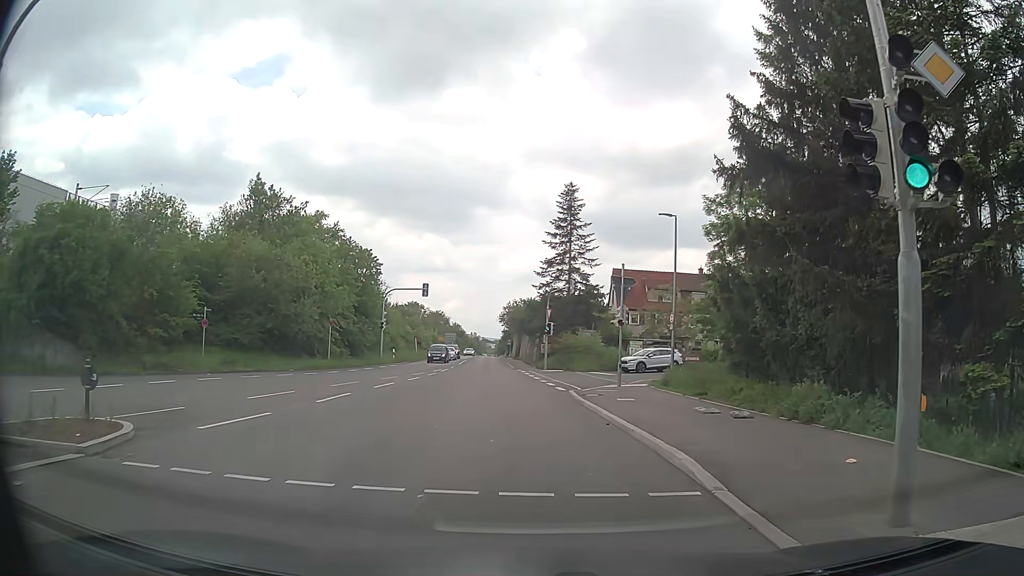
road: secondary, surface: asphalt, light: Day
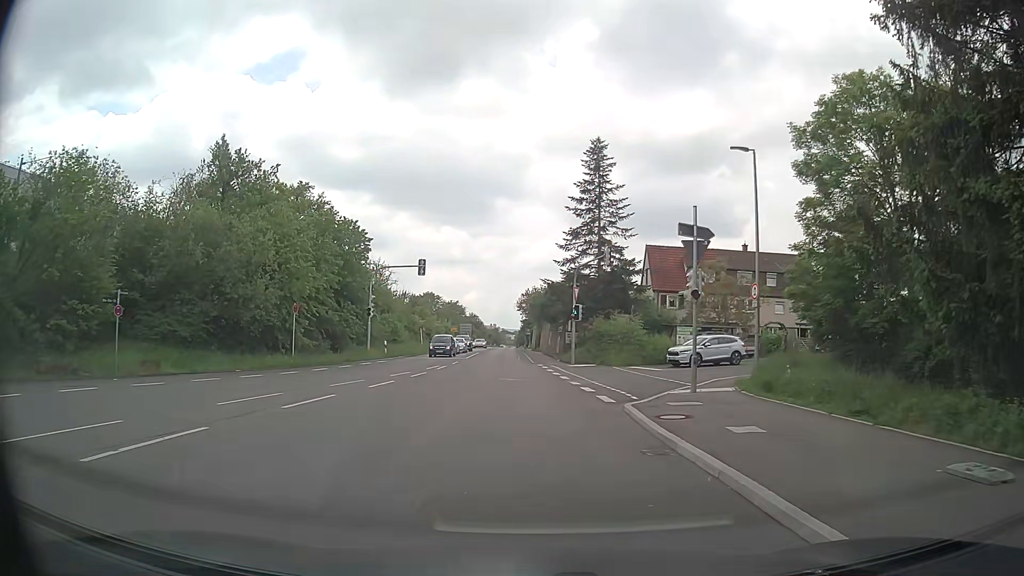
(0.0, +10.4) m; -1°
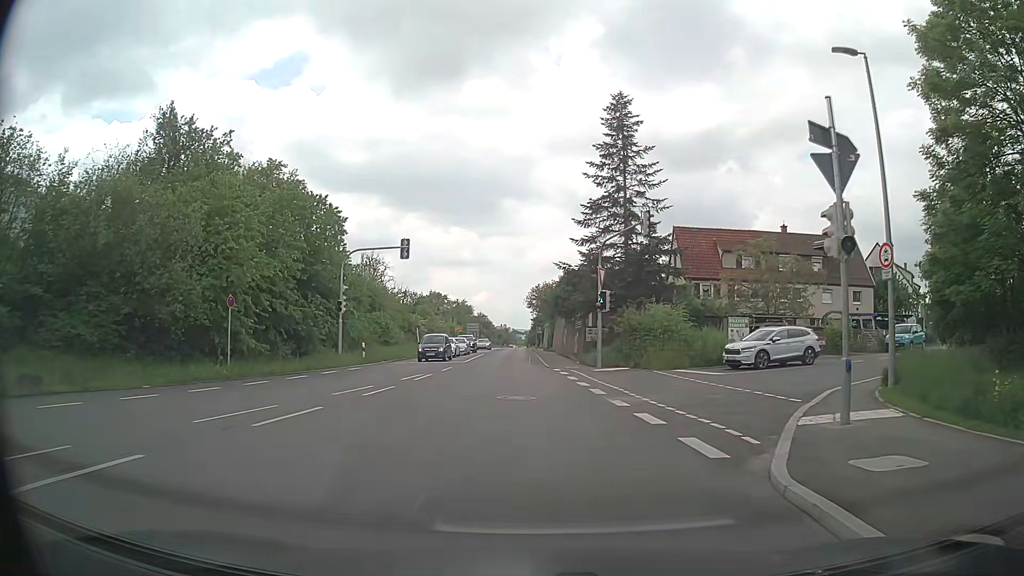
(0.0, +8.6) m; 0°
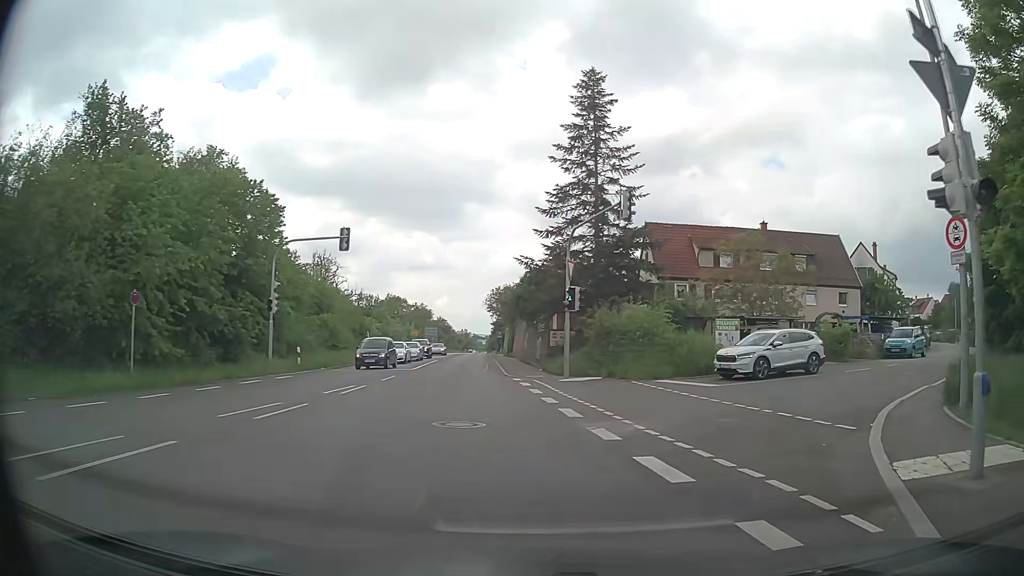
(+0.1, +4.3) m; +3°
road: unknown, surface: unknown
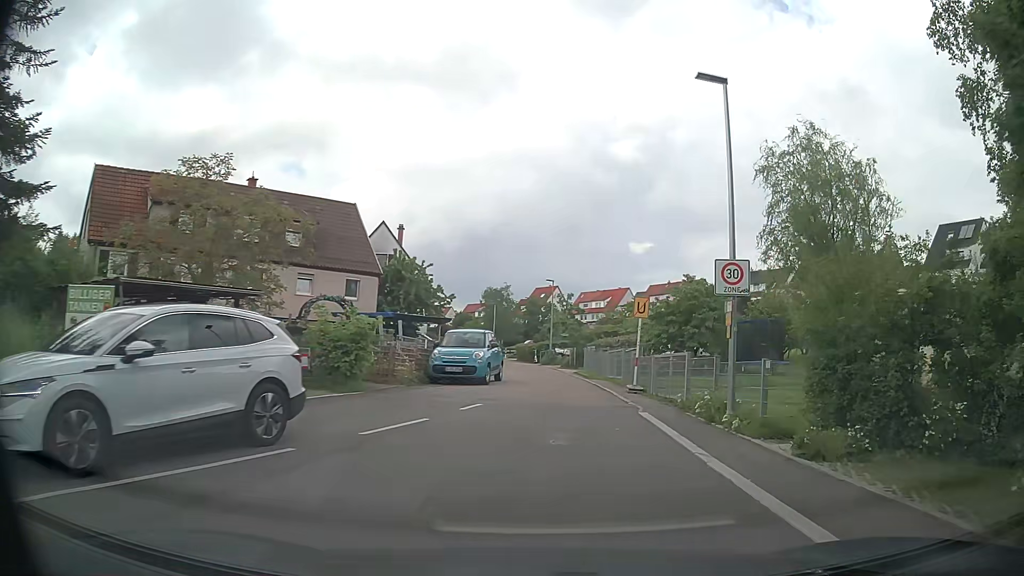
(+6.0, +15.3) m; +43°
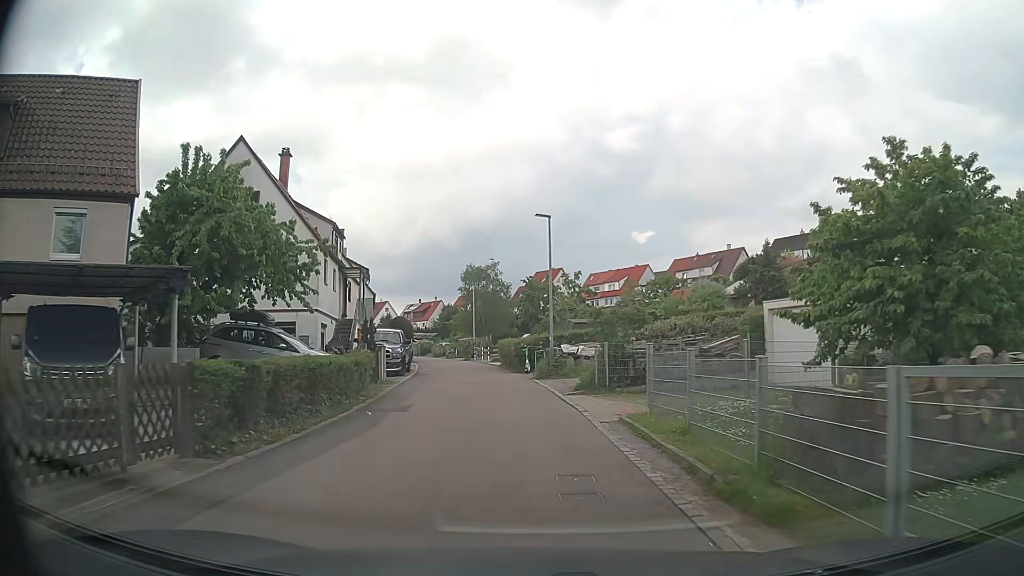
(+1.1, +23.4) m; -1°
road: residential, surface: asphalt
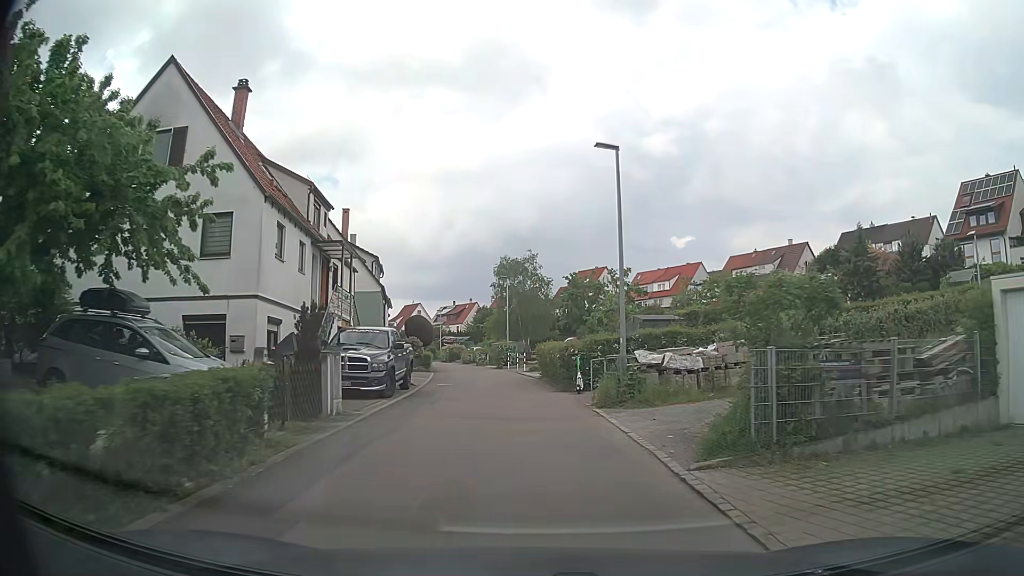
(-0.2, +9.5) m; -3°
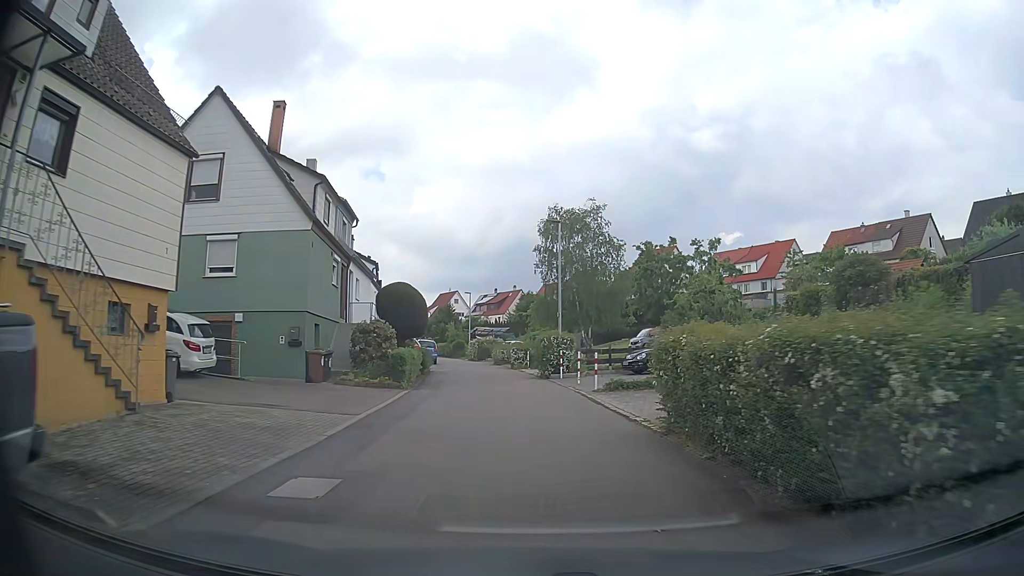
(-0.6, +19.3) m; -4°
